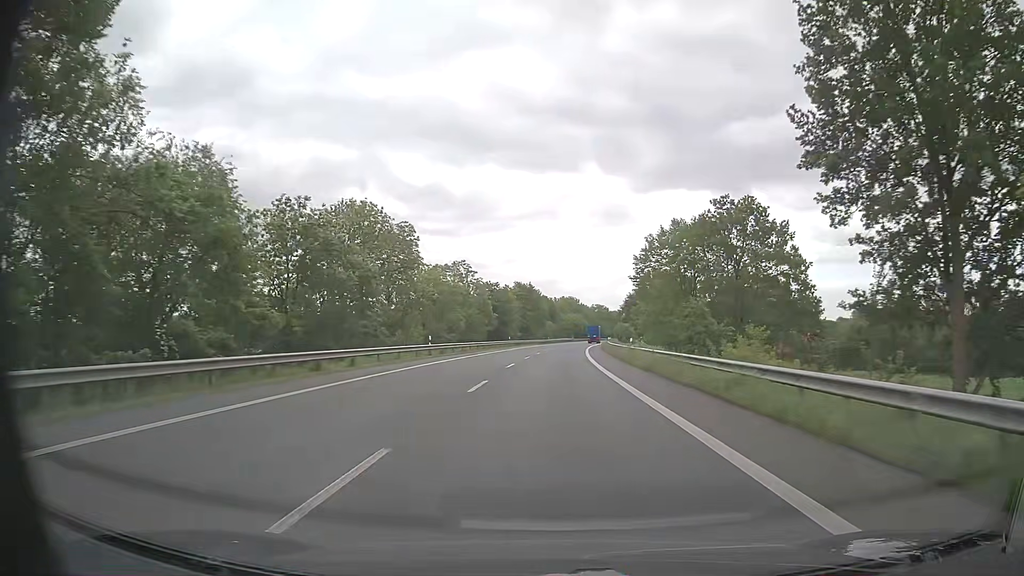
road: primary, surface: asphalt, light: Day
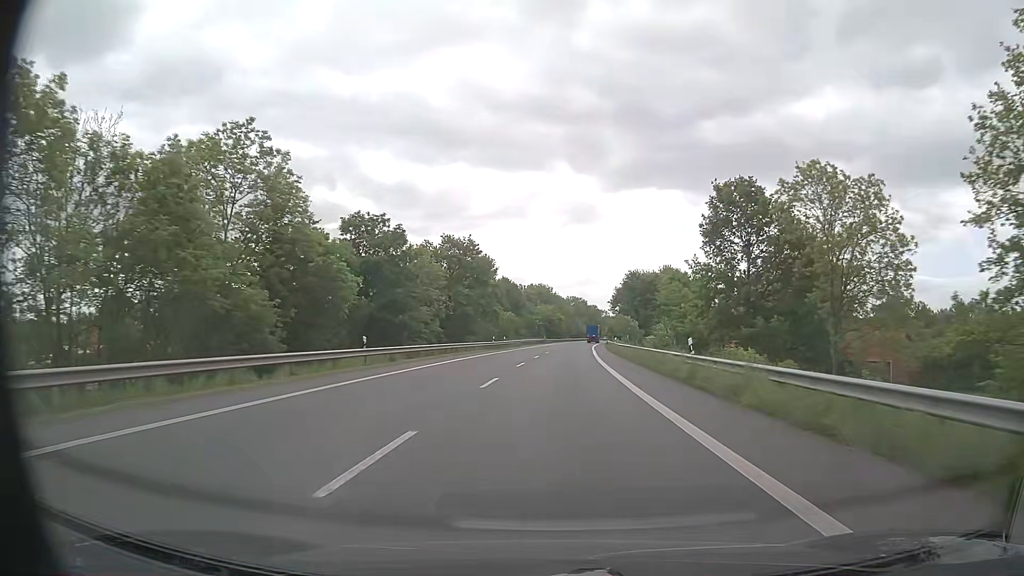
(+0.9, +59.2) m; +2°
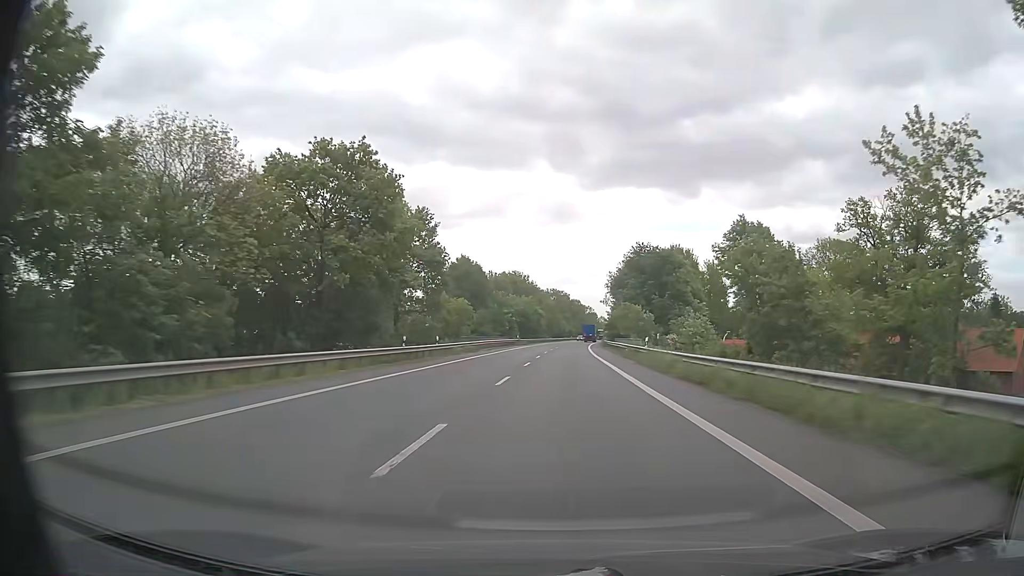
(+0.5, +35.5) m; +2°
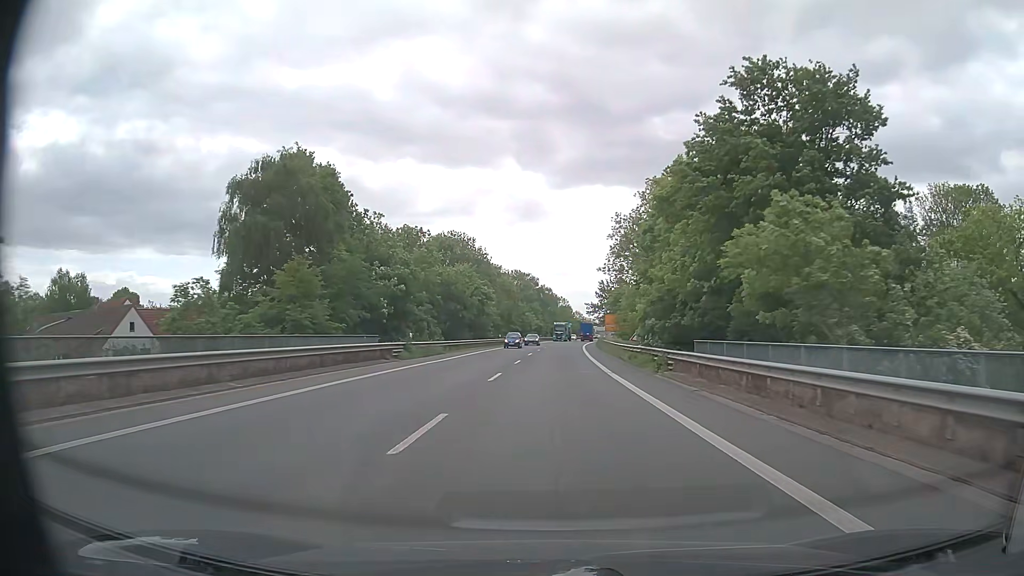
(+1.6, +59.3) m; +3°
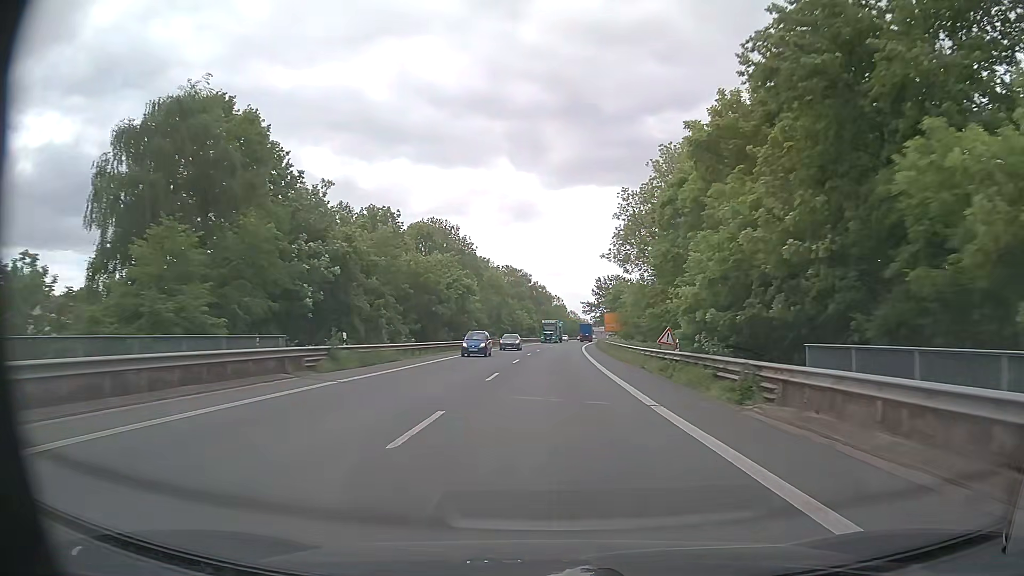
(0.0, +11.8) m; 0°
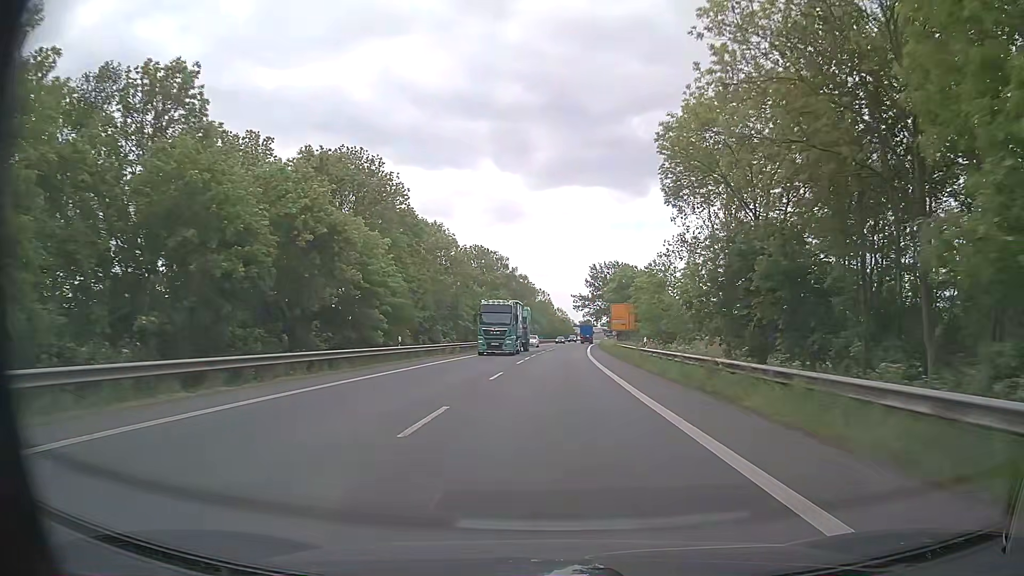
(+0.3, +35.5) m; +1°
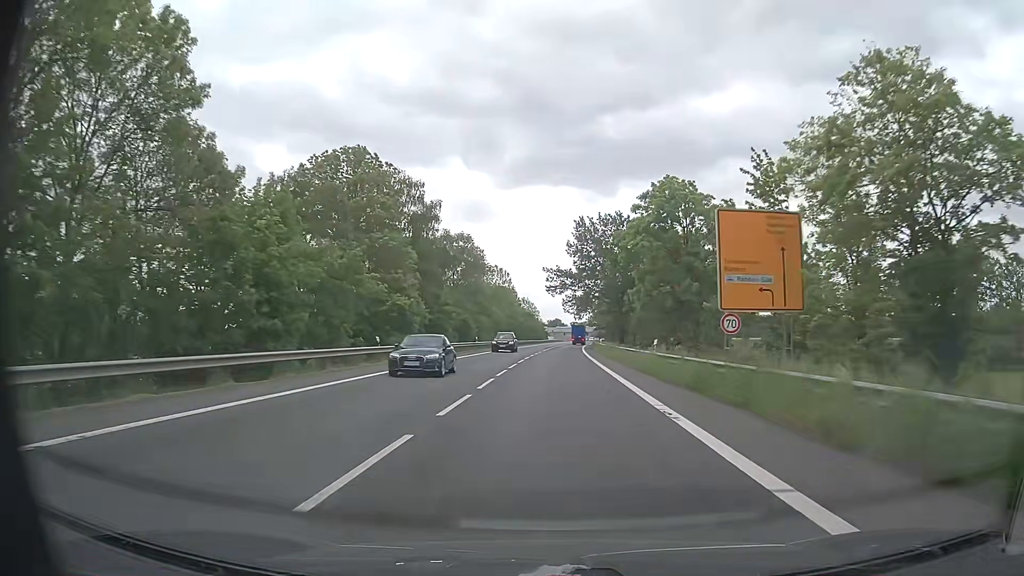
(+1.7, +59.1) m; +3°
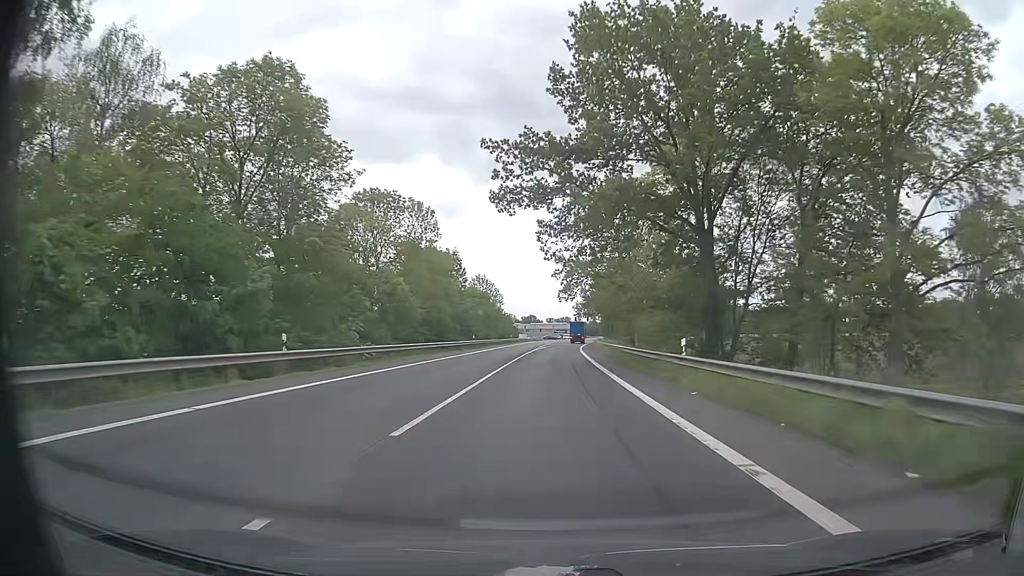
(+1.5, +59.1) m; +2°
(0, +10) (0, +20) (0, +30) (0, +40) (+1, +50) (+1, +60) (+1, +70) (+2, +80) (+2, +90) (+3, +100) m
